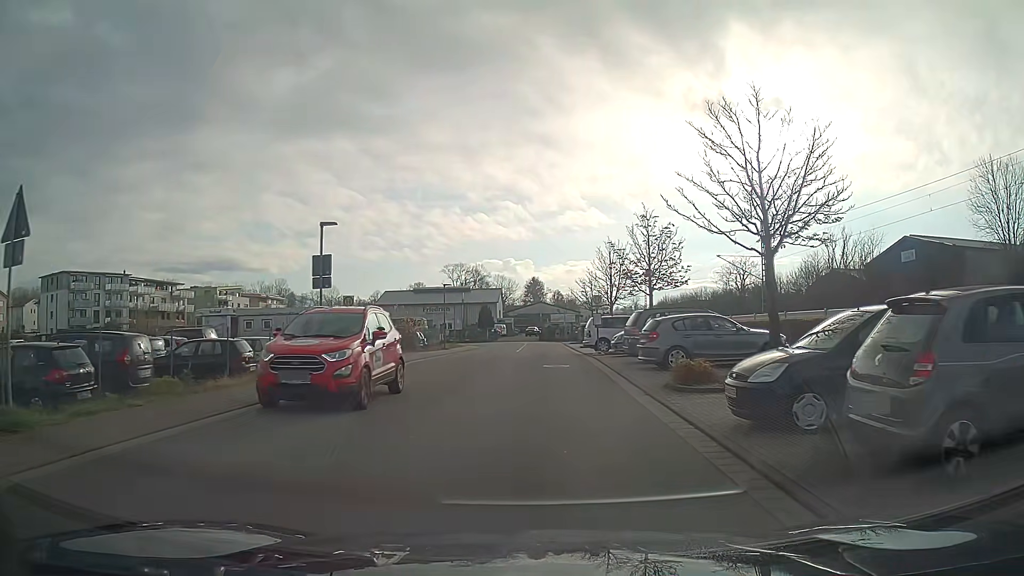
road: unclassified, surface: asphalt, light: Day
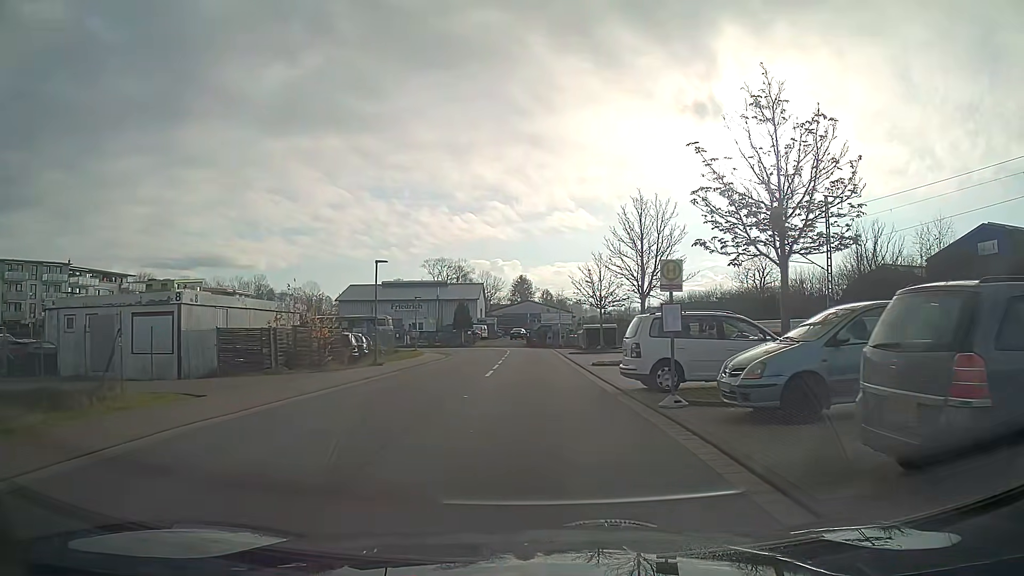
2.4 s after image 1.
(+0.1, +16.3) m; +1°
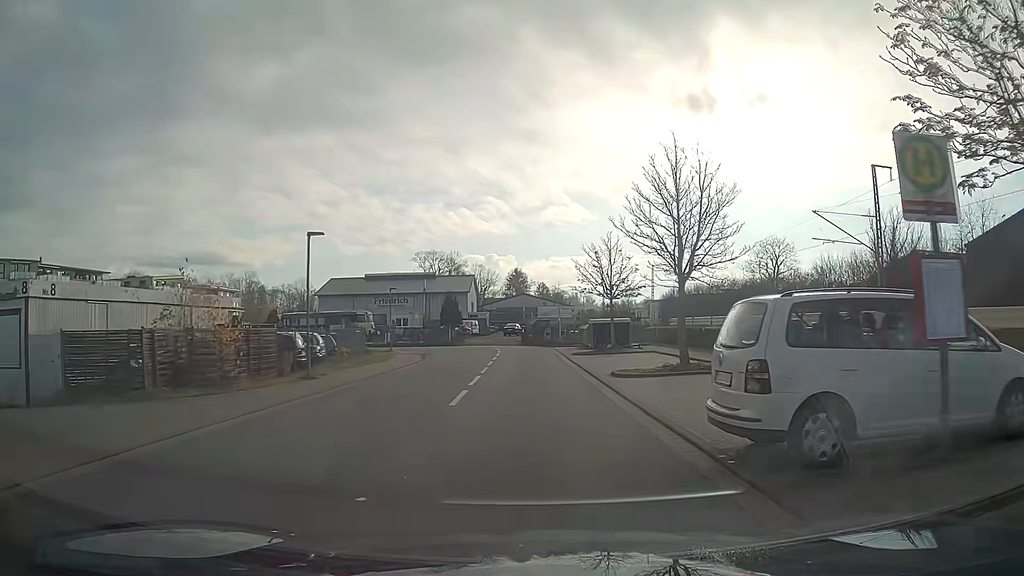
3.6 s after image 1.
(0.0, +7.8) m; 0°
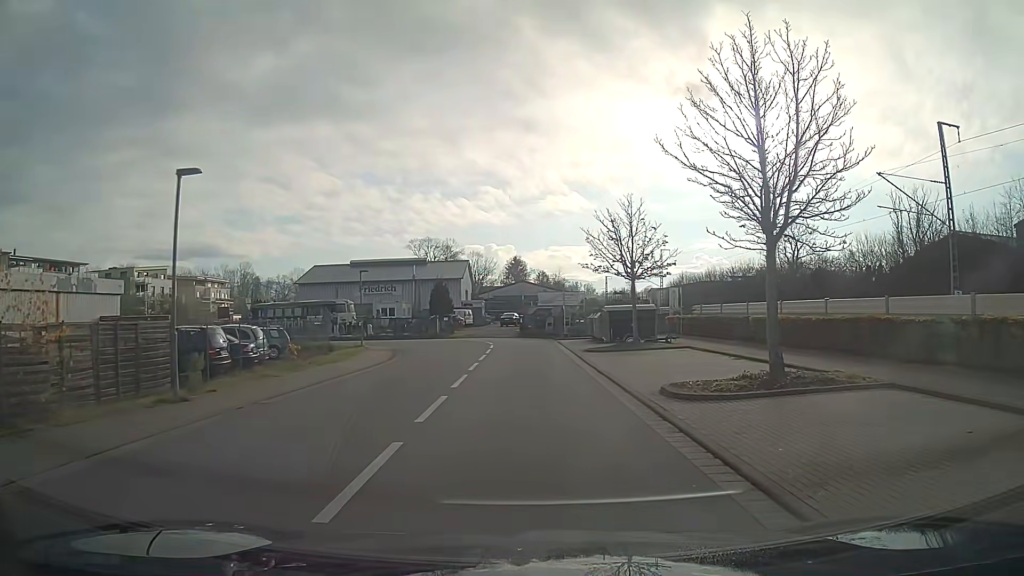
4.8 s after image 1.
(0.0, +7.6) m; 0°
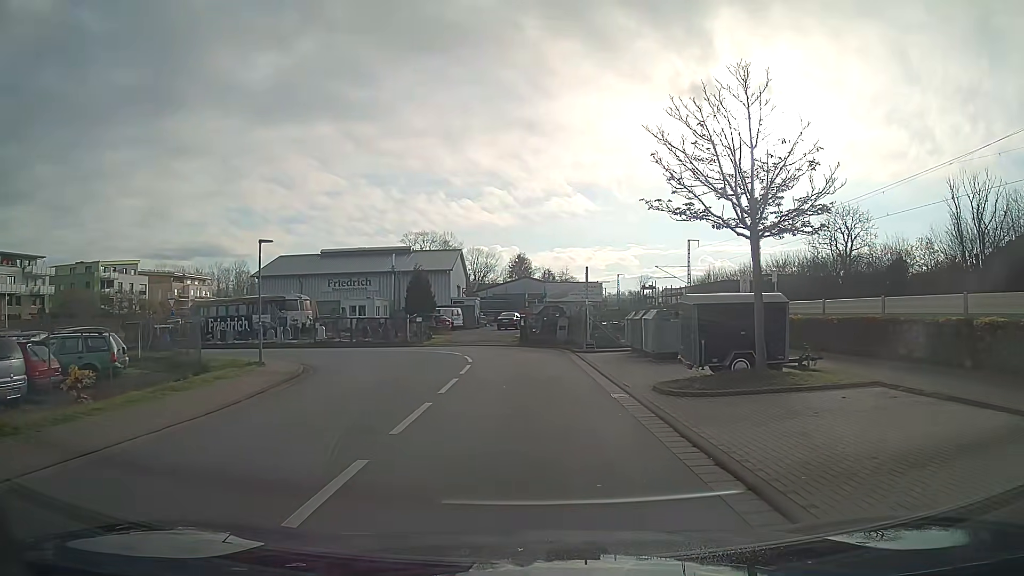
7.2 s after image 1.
(0.0, +14.6) m; -1°
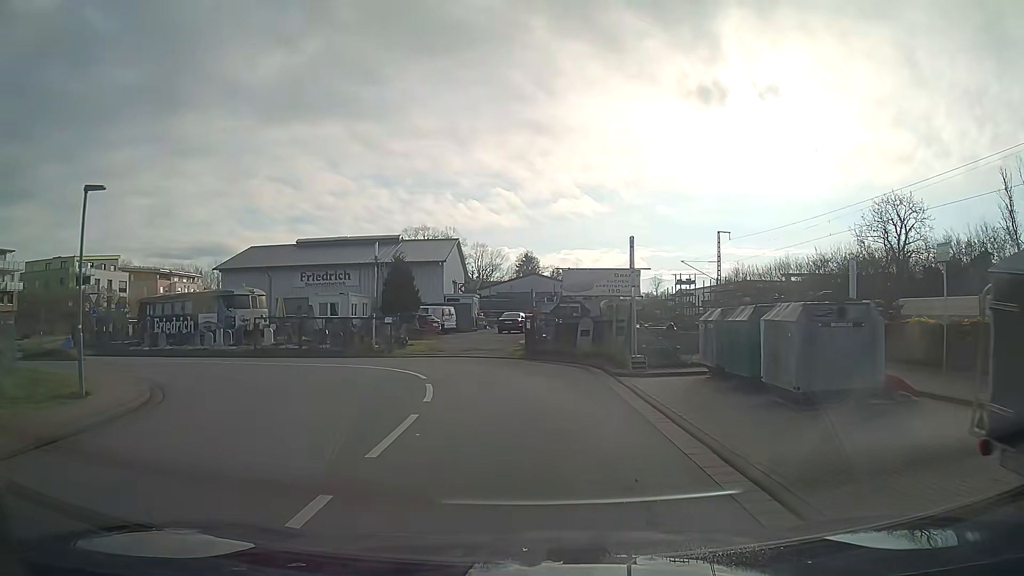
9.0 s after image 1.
(-0.1, +10.4) m; -1°
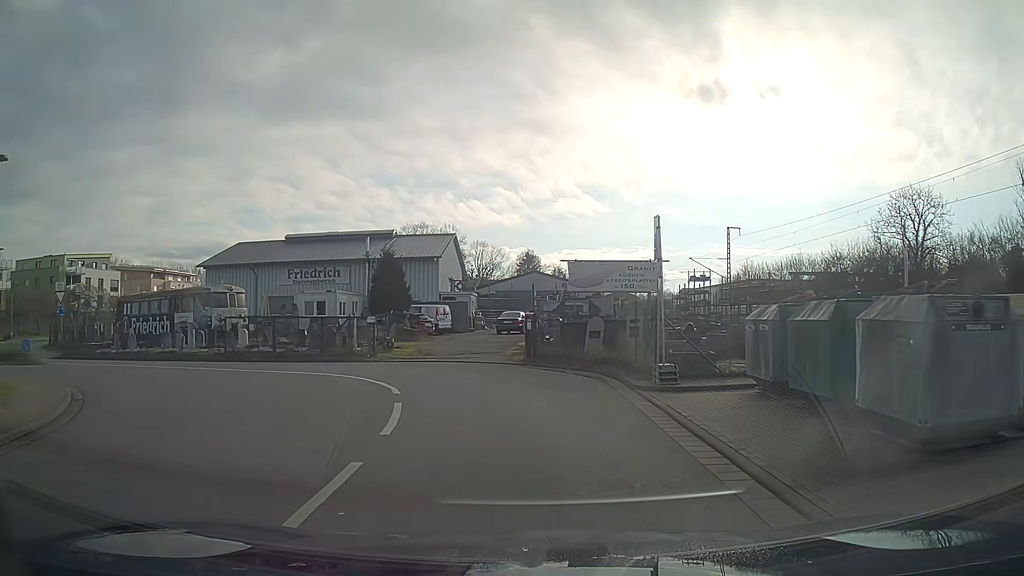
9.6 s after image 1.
(0.0, +3.3) m; 0°
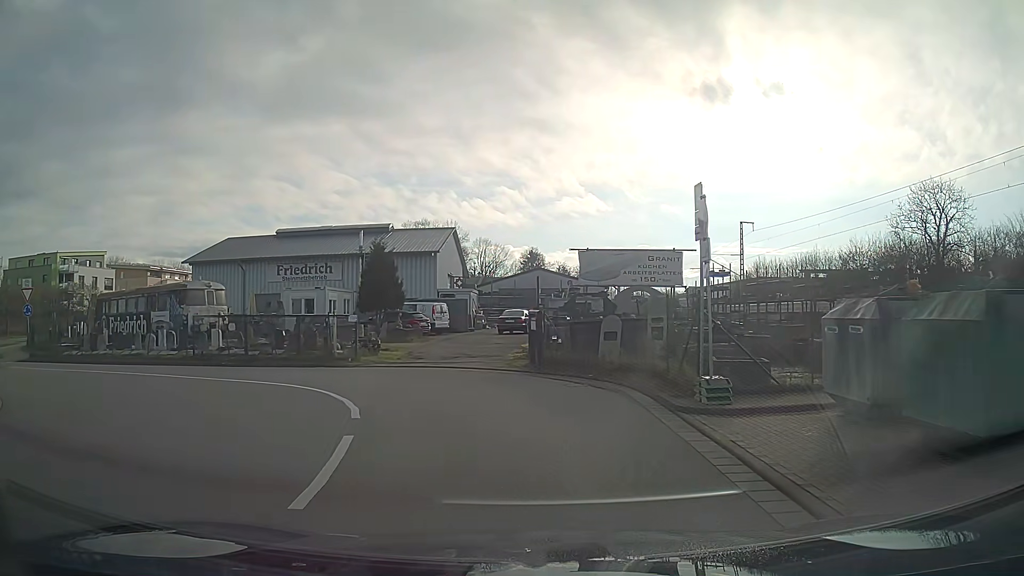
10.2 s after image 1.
(0.0, +3.2) m; 0°
(-1, +10) (-7, +18) (-16, +21) (-26, +22) (-36, +26) (-43, +33) (-47, +41) (-50, +51) (-51, +61) (-52, +71) m
